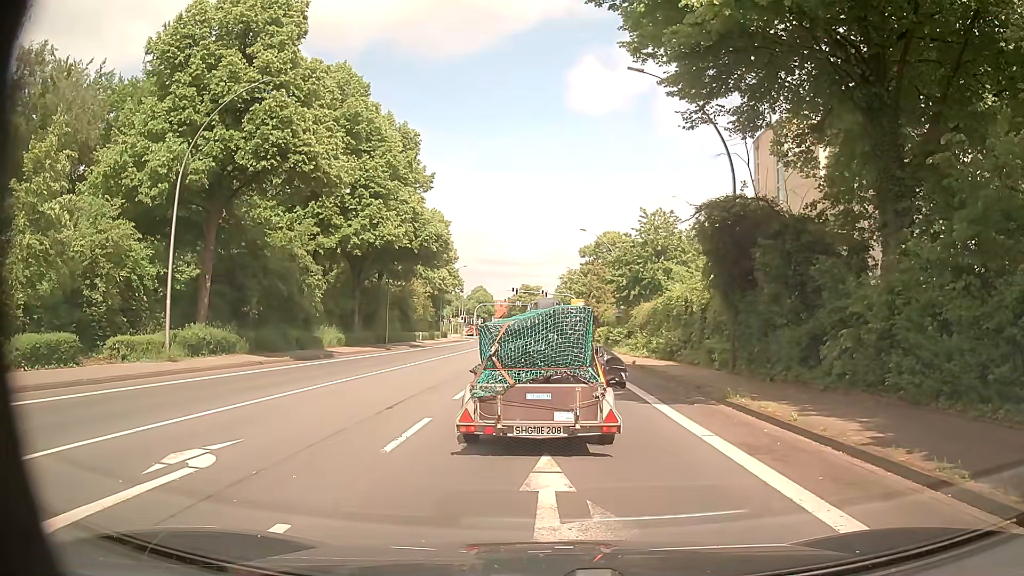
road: primary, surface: asphalt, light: Day
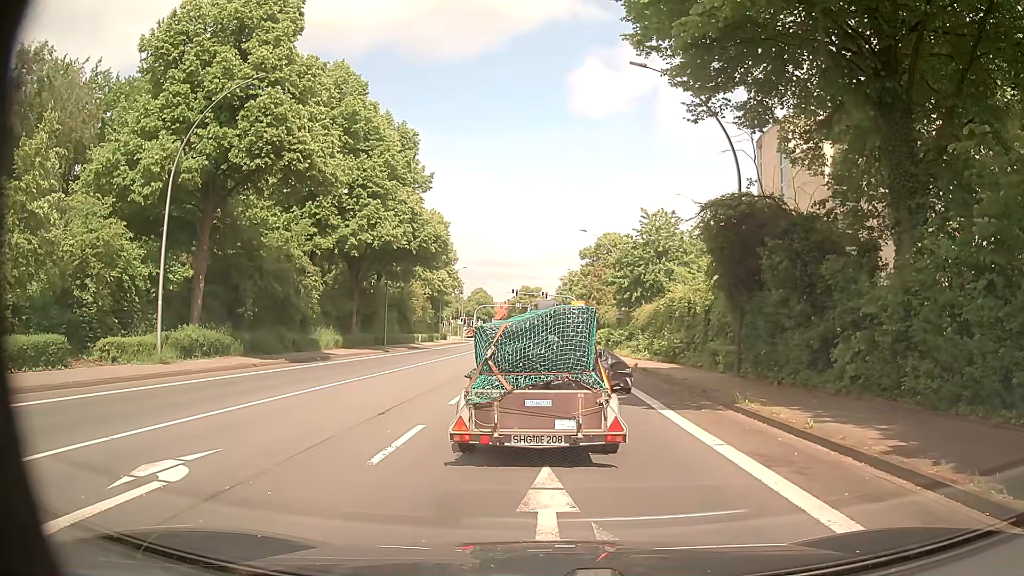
(0.0, +0.6) m; 0°
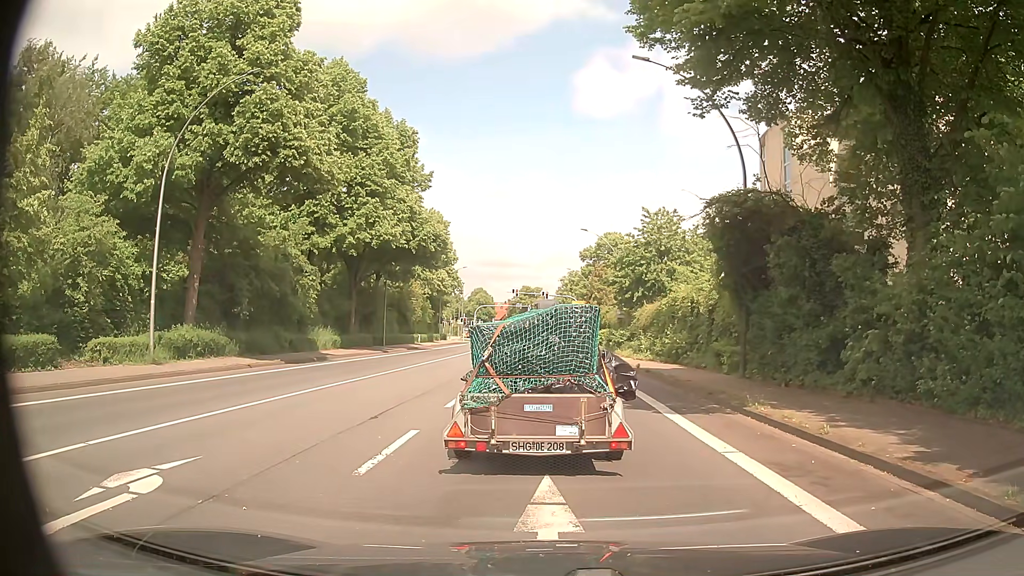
(0.0, +0.6) m; 0°
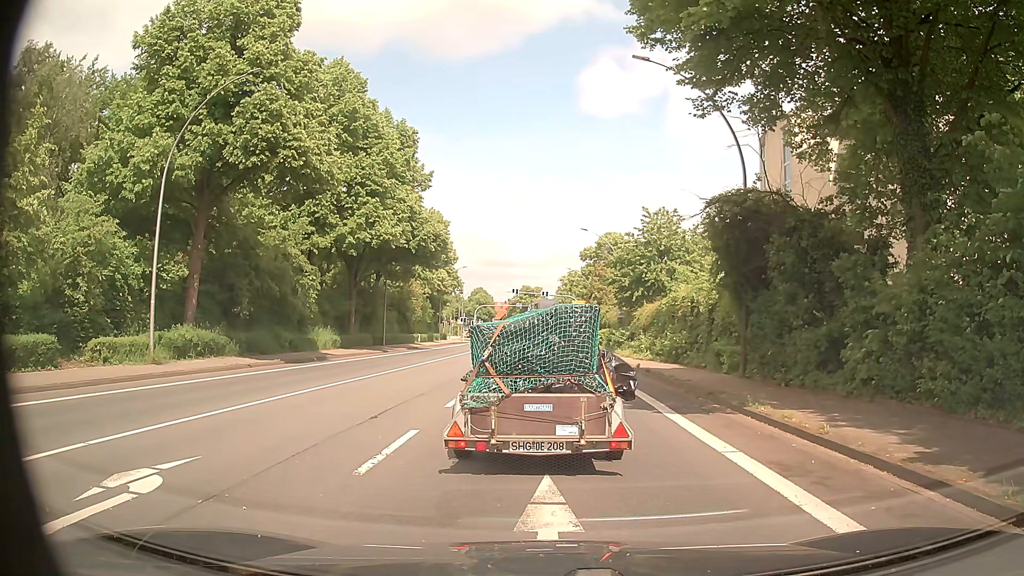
(0.0, 0.0) m; 0°
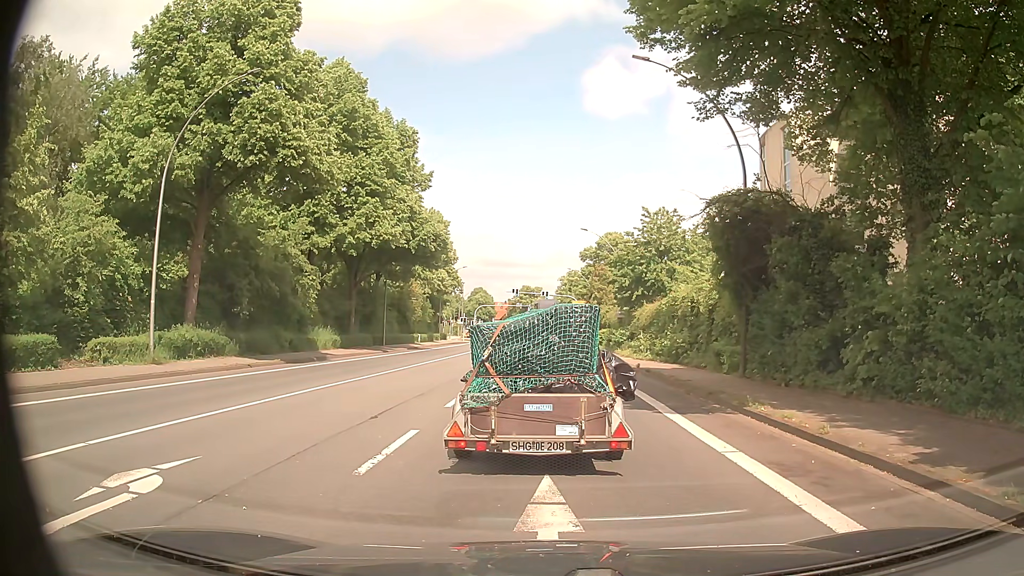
(0.0, 0.0) m; 0°
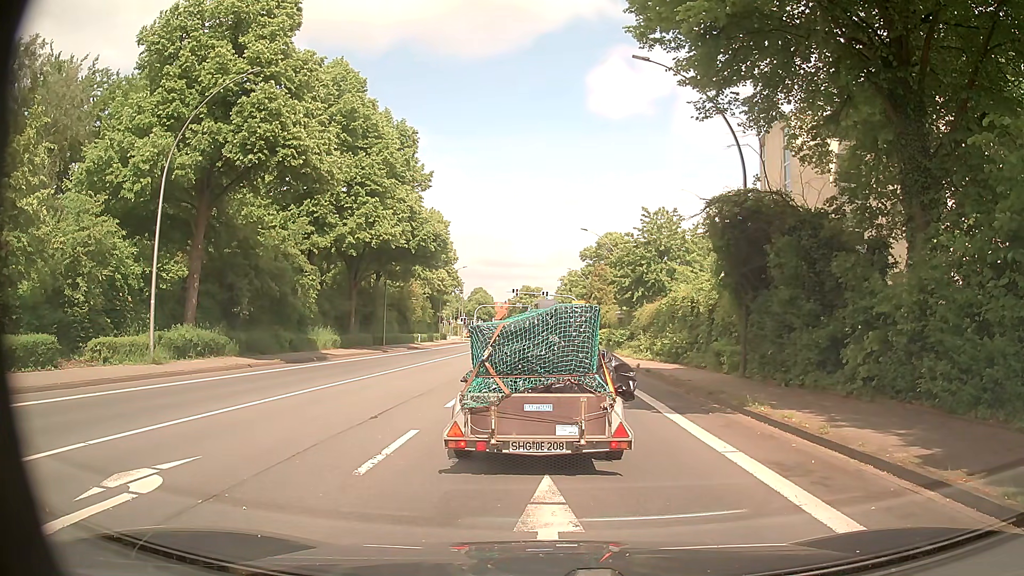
(0.0, 0.0) m; 0°
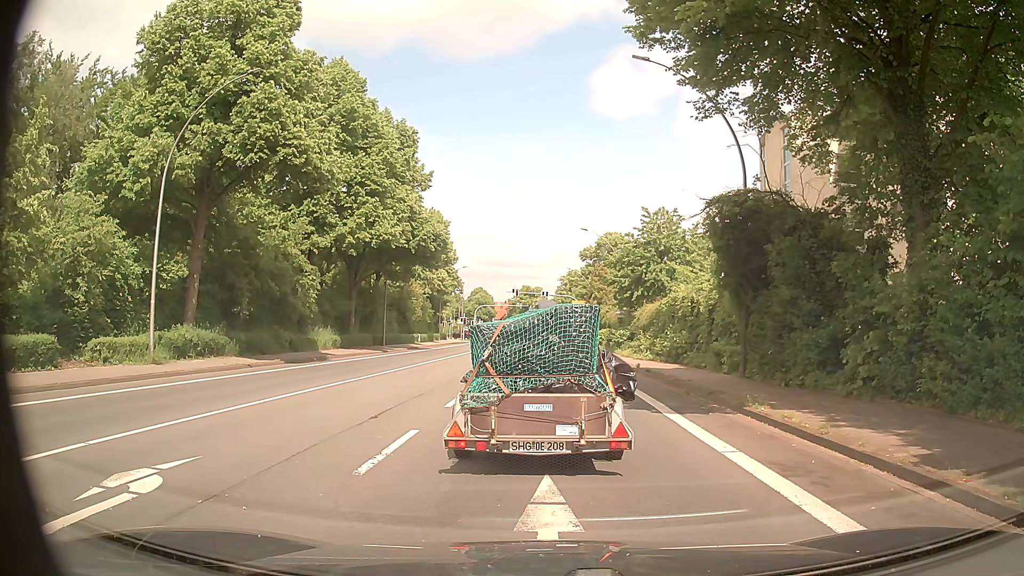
(0.0, 0.0) m; 0°
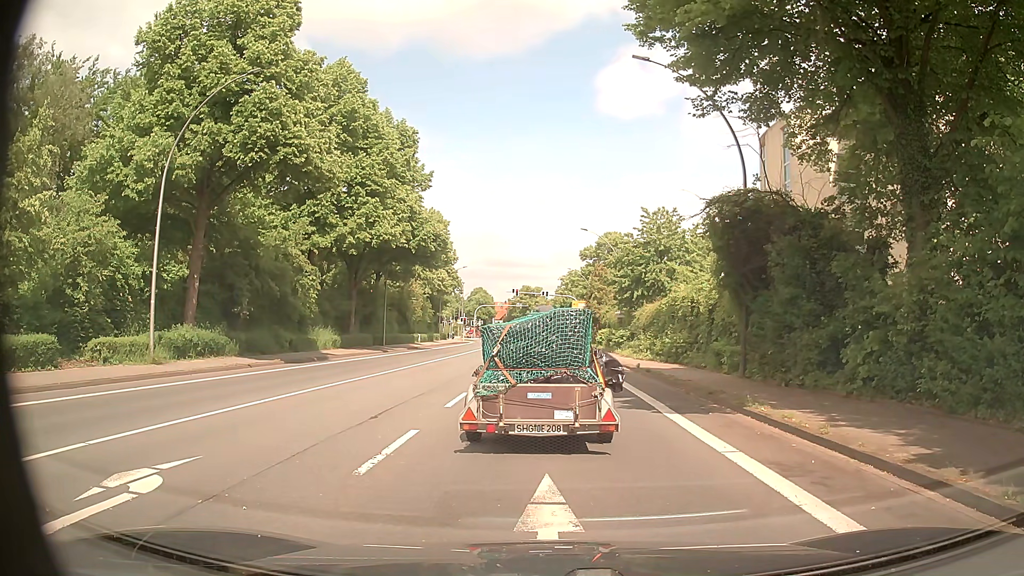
(0.0, 0.0) m; 0°
(0, +10) (0, +20) (0, +30) (0, +40) (0, +50) (0, +60) (-1, +70) (-1, +80) (-1, +90) (-1, +100) m
